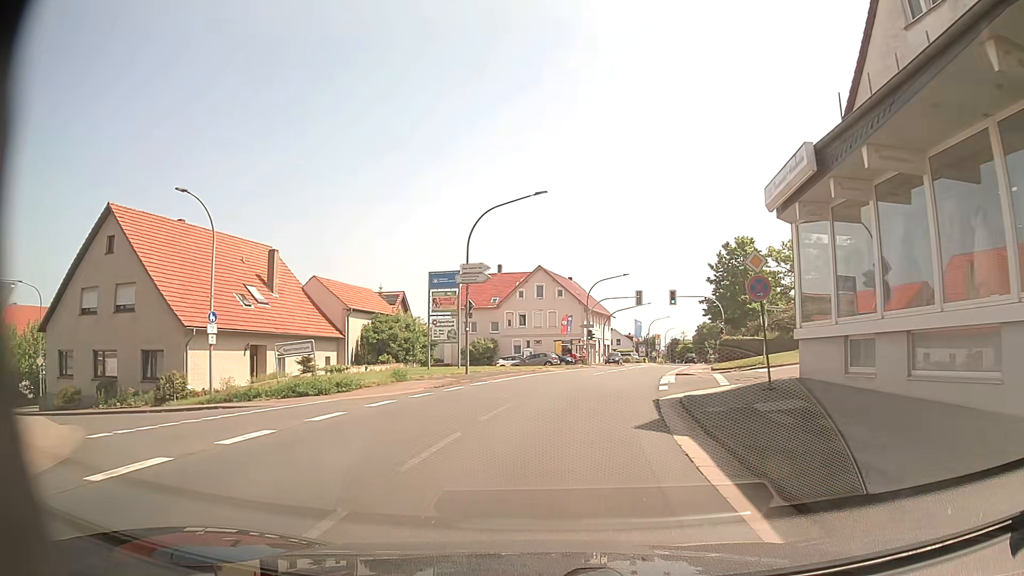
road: primary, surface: asphalt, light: Day
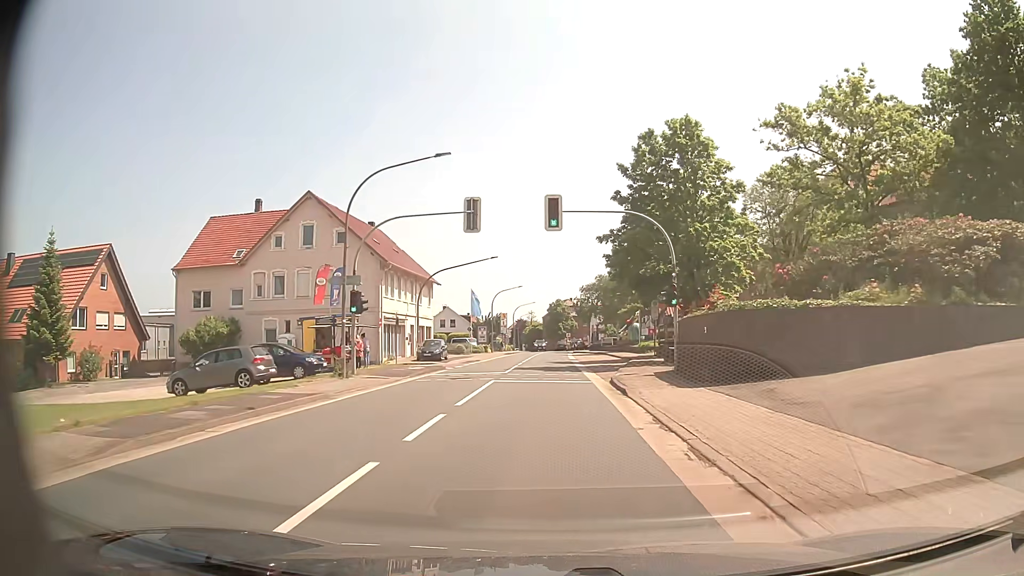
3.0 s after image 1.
(+4.7, +34.7) m; +14°
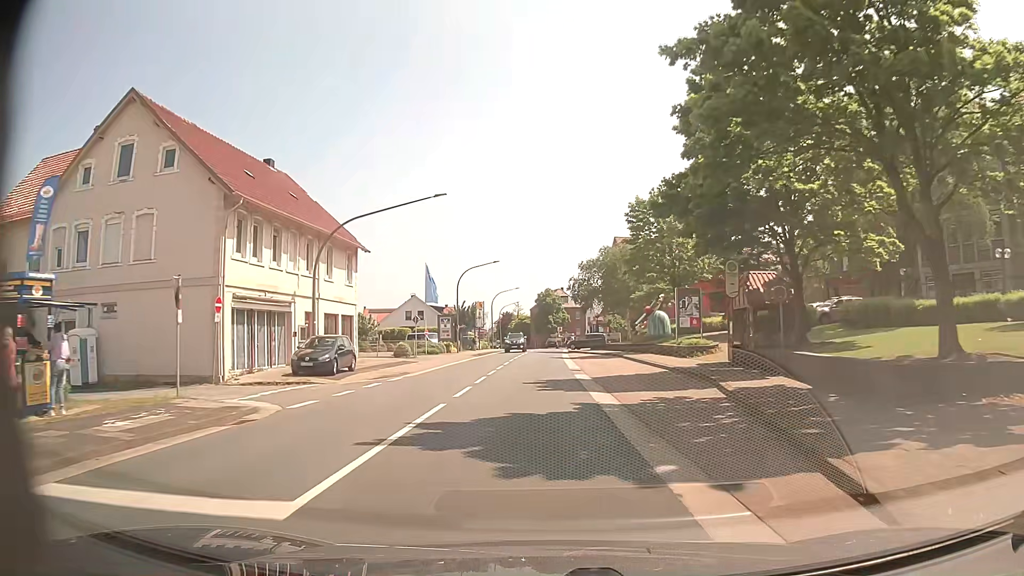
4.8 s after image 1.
(+0.2, +22.0) m; +1°
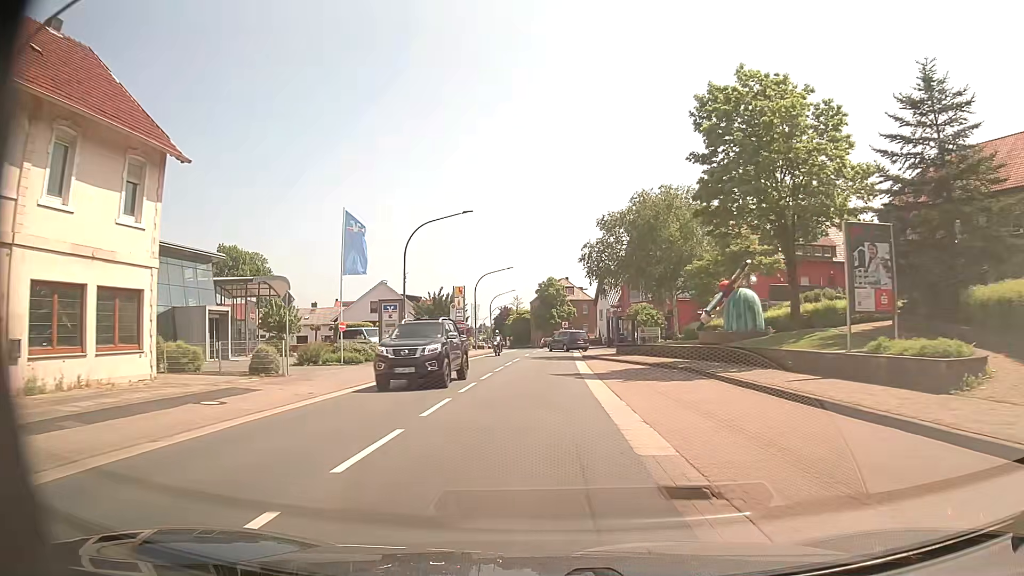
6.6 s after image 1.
(0.0, +22.6) m; 0°
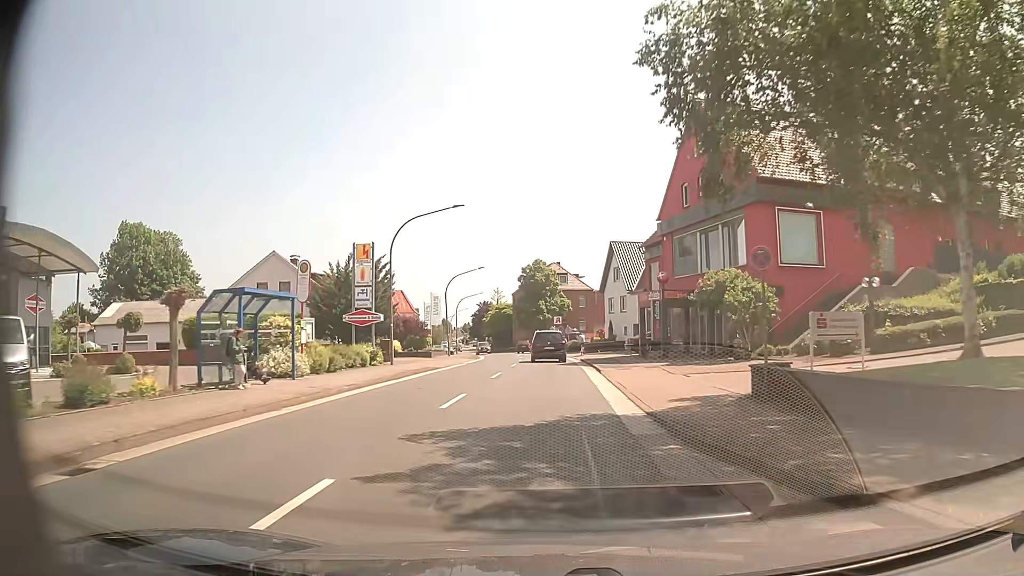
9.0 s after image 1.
(+0.3, +31.0) m; +1°
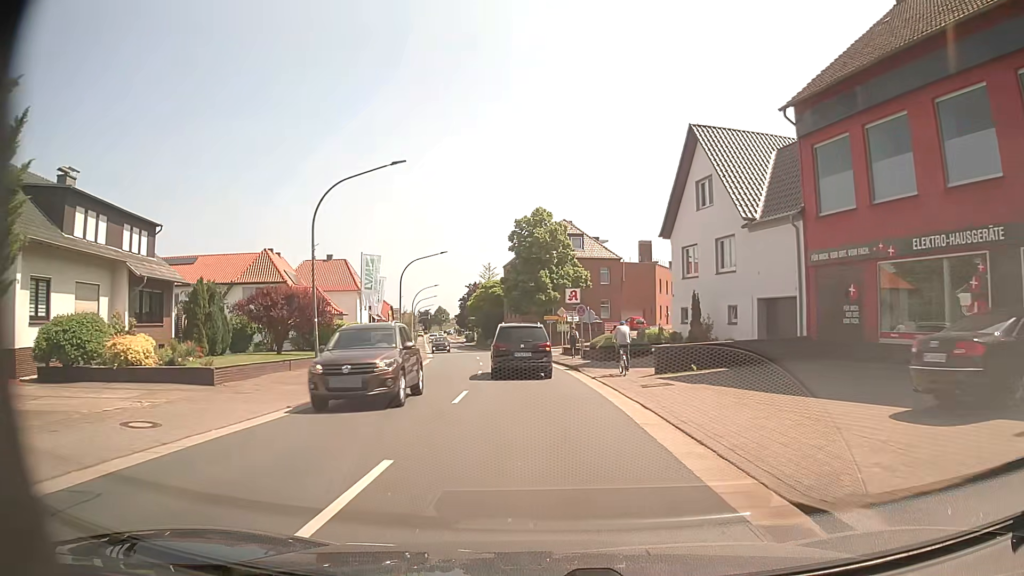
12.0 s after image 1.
(-0.1, +35.2) m; -1°
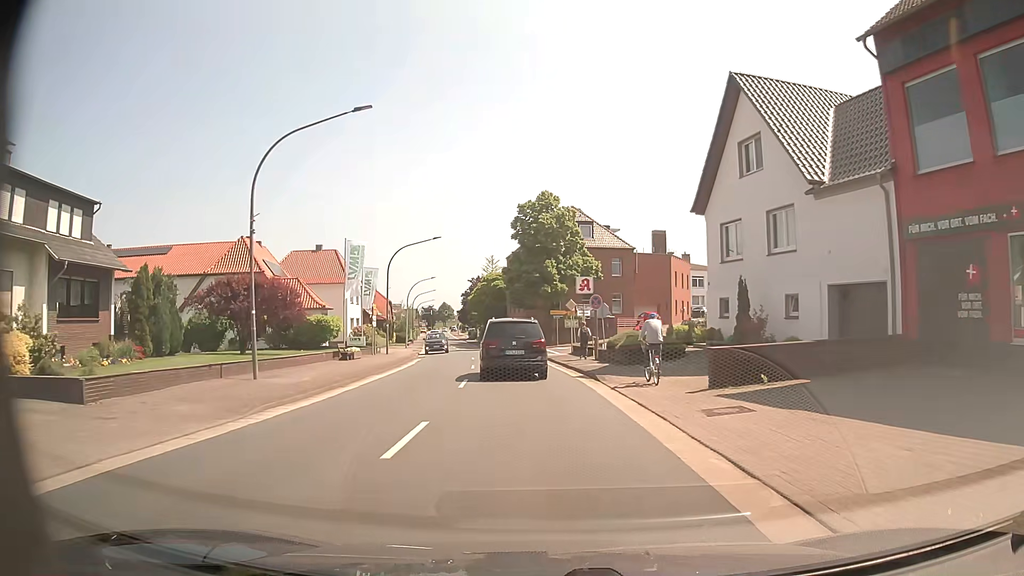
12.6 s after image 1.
(-0.1, +6.1) m; -2°
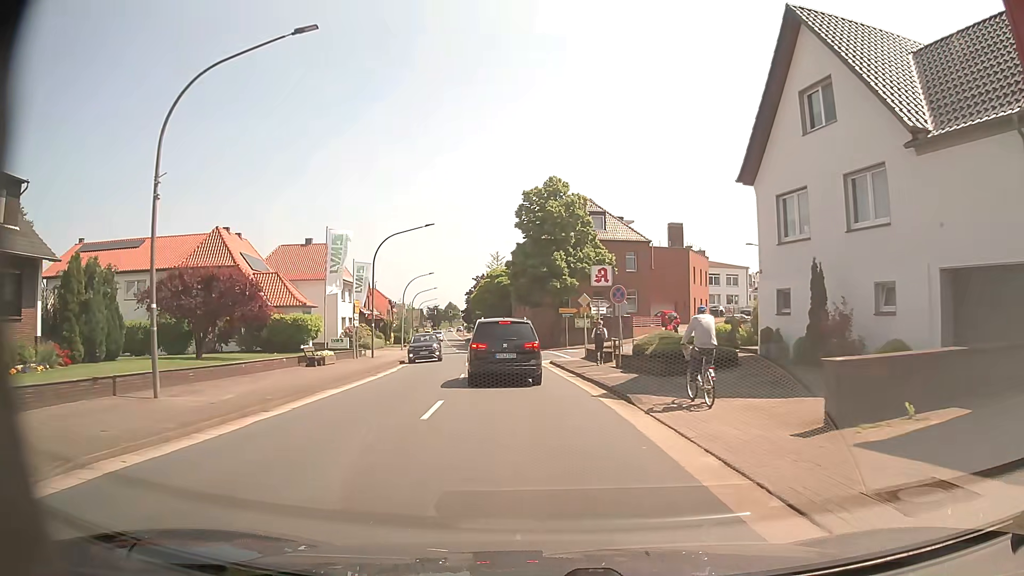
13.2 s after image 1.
(0.0, +5.8) m; +1°
